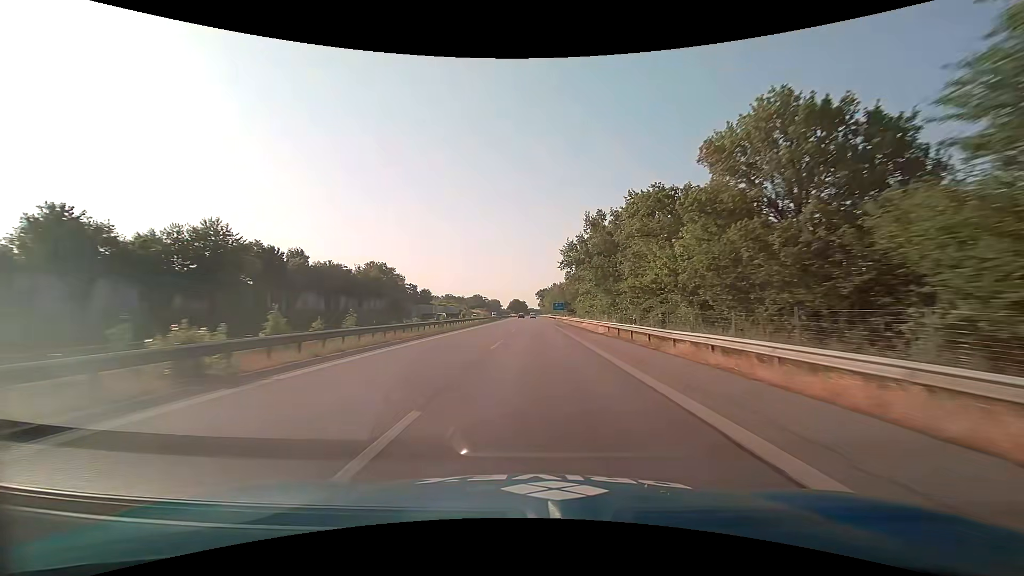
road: motorway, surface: asphalt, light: Day
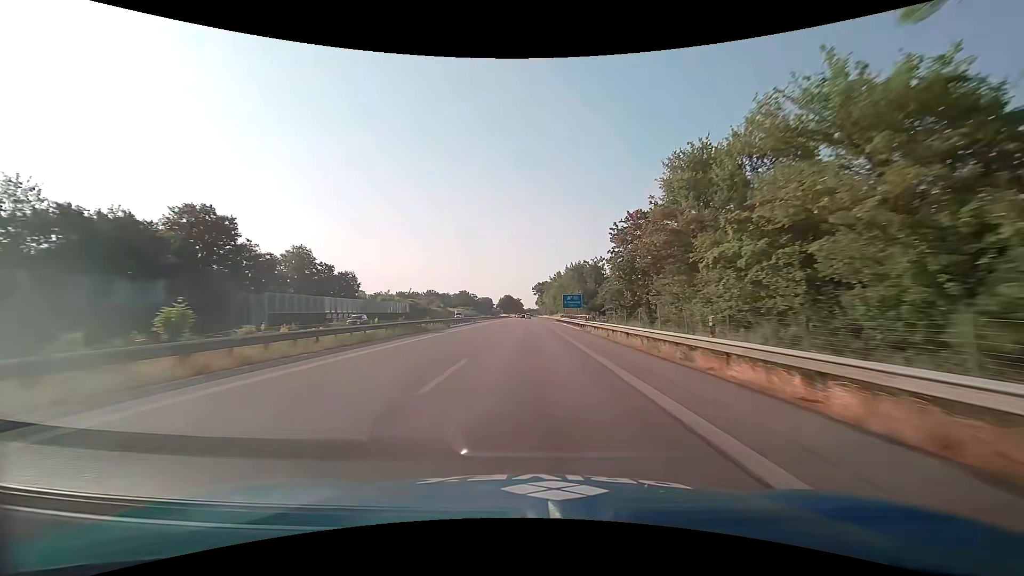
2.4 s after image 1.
(+0.5, +64.8) m; +1°
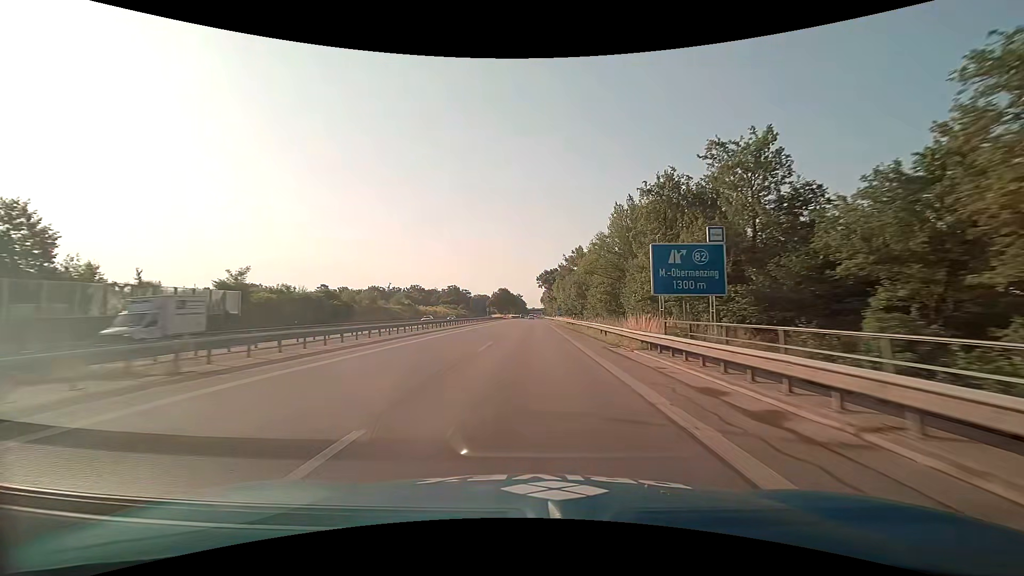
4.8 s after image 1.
(-0.2, +62.6) m; 0°
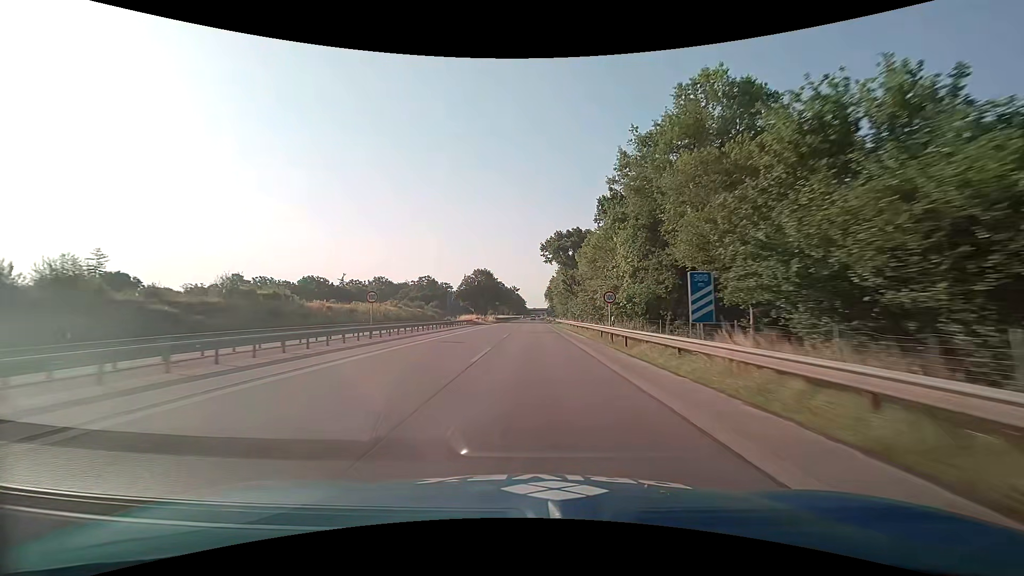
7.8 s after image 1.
(-0.1, +75.6) m; 0°
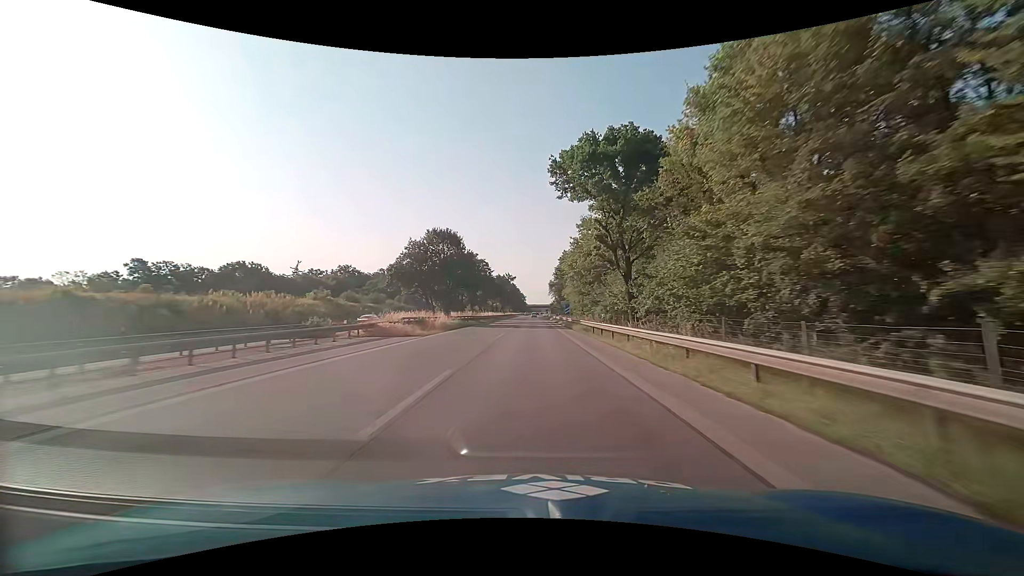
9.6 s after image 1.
(0.0, +45.2) m; 0°
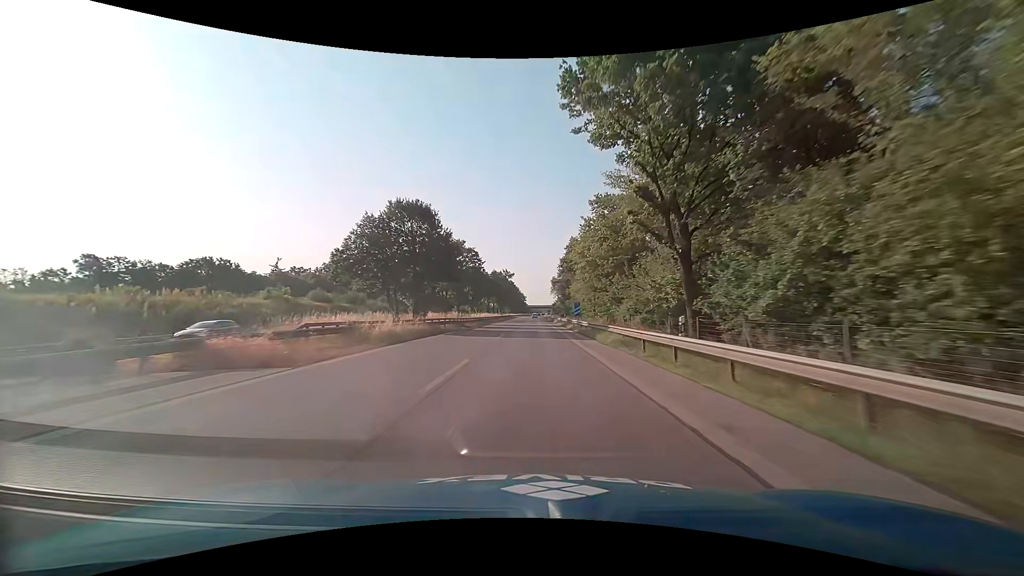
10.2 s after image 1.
(0.0, +15.1) m; 0°
